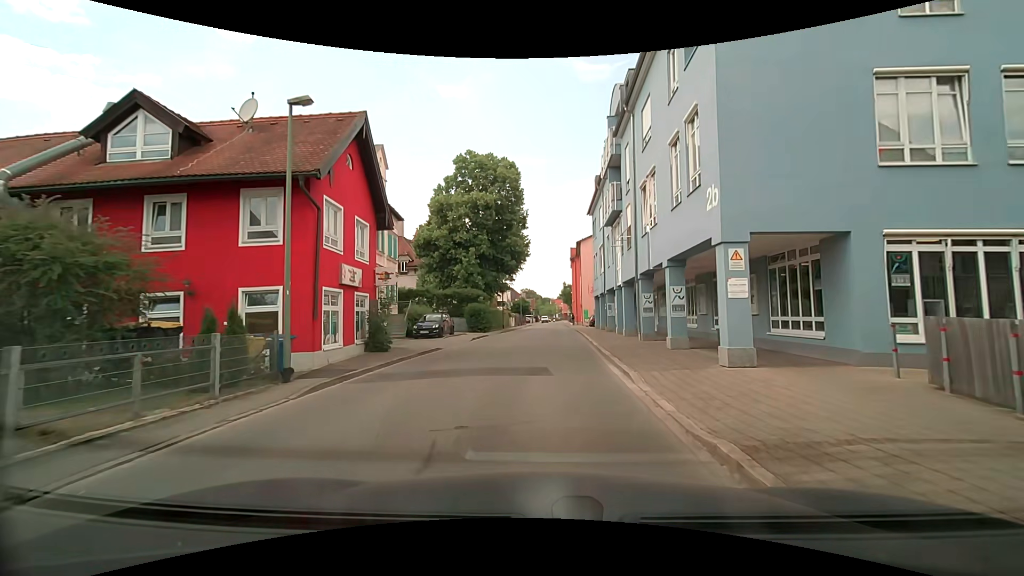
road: residential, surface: asphalt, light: Day
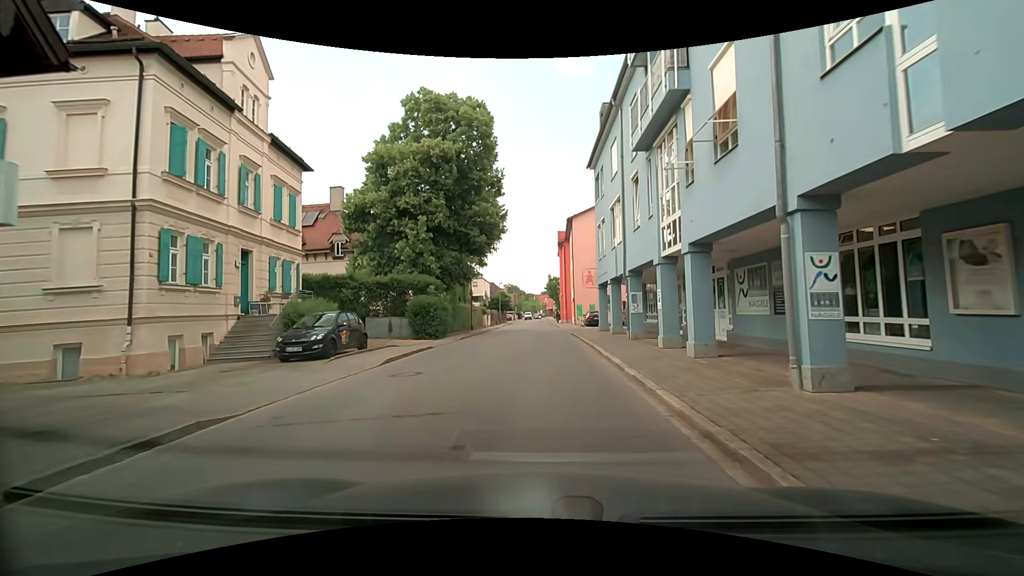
(+0.3, +13.6) m; +3°
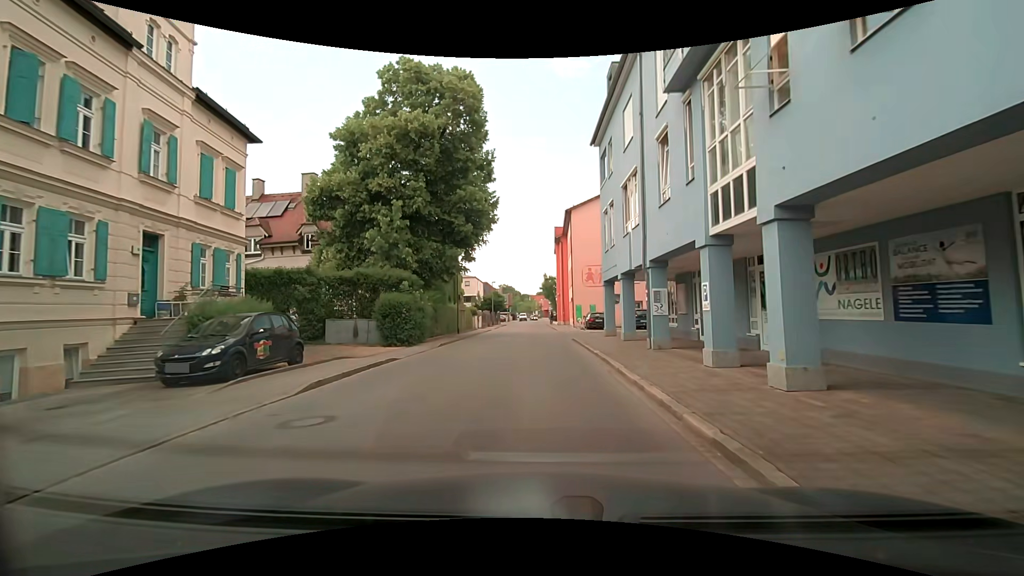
(0.0, +4.6) m; +1°
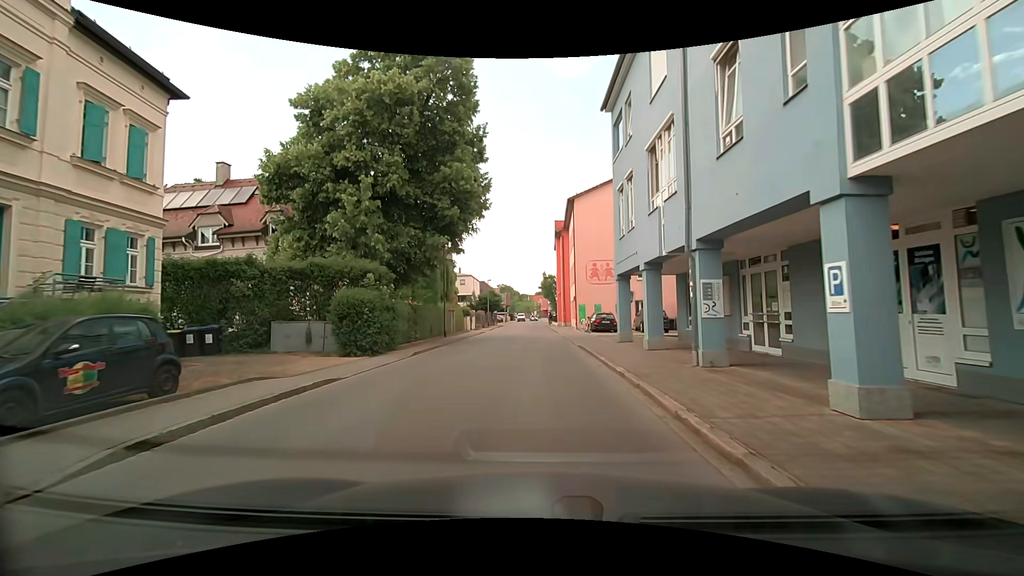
(-0.1, +4.7) m; -1°
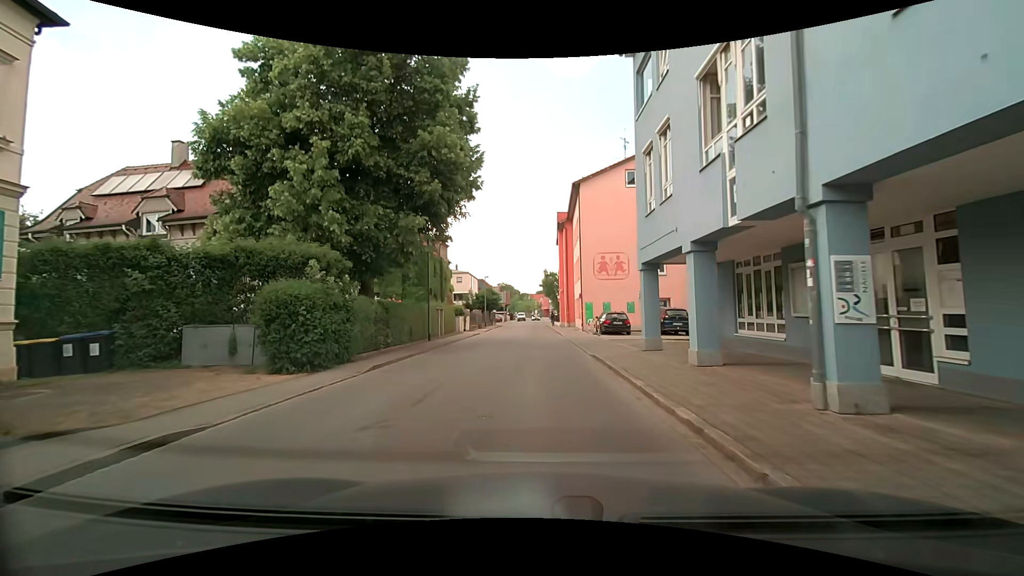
(+0.1, +4.8) m; +1°
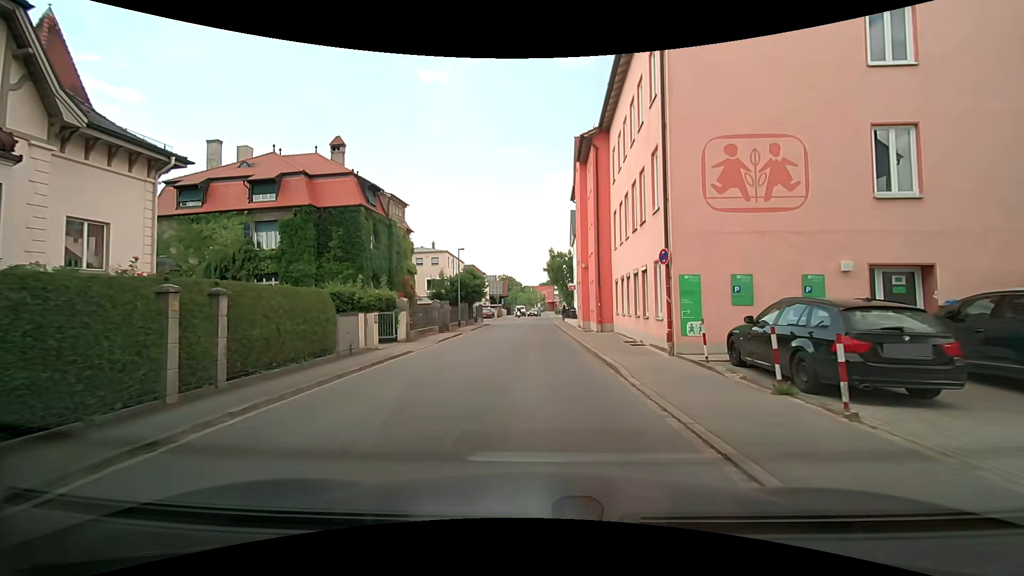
(0.0, +22.7) m; -1°
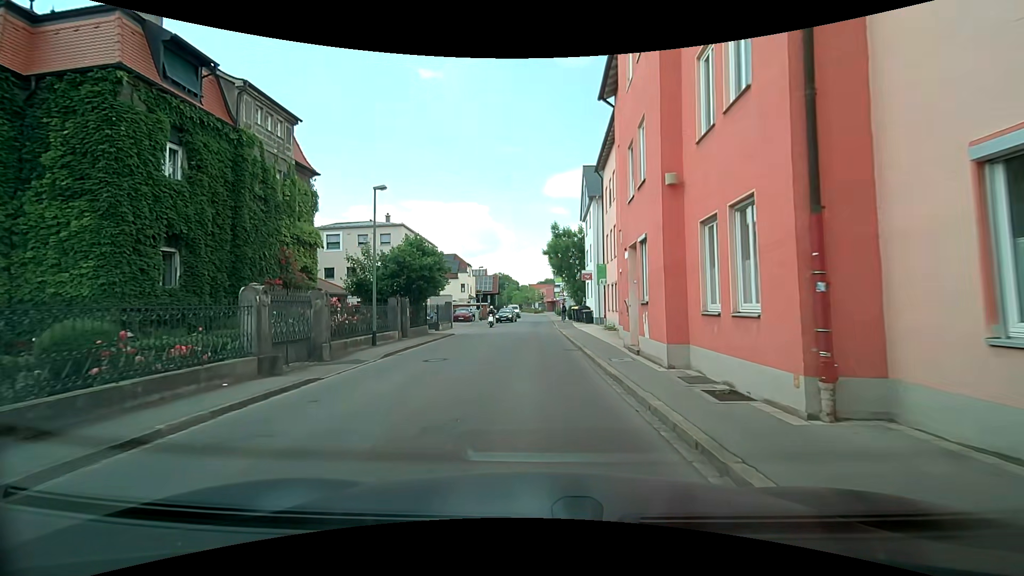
(+0.2, +20.1) m; 0°
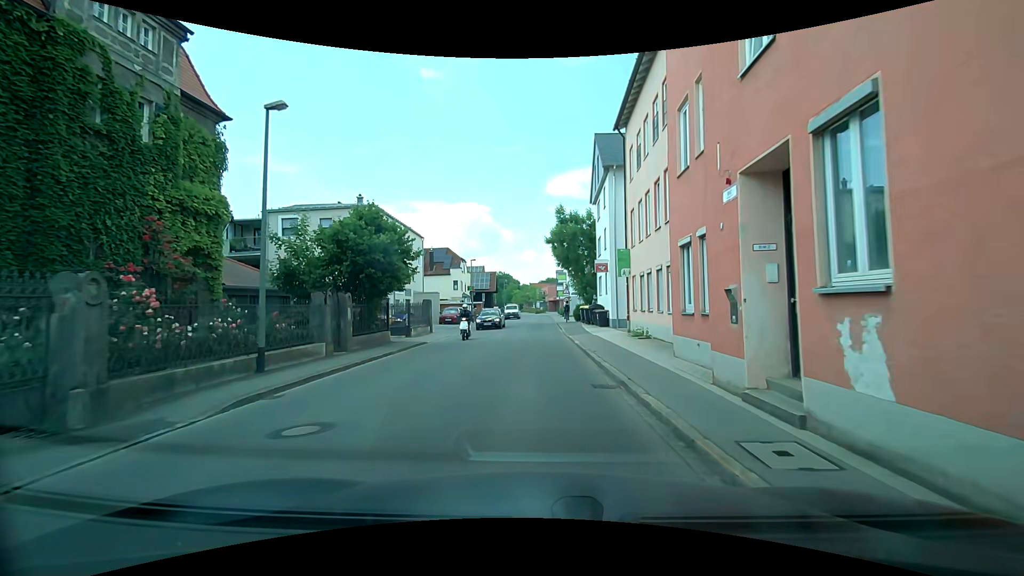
(+0.1, +8.1) m; +1°
(0, +10) (0, +20) (0, +30) (0, +40) (0, +50) (0, +60) (0, +70) (0, +80) (-1, +90) (-2, +100) m
